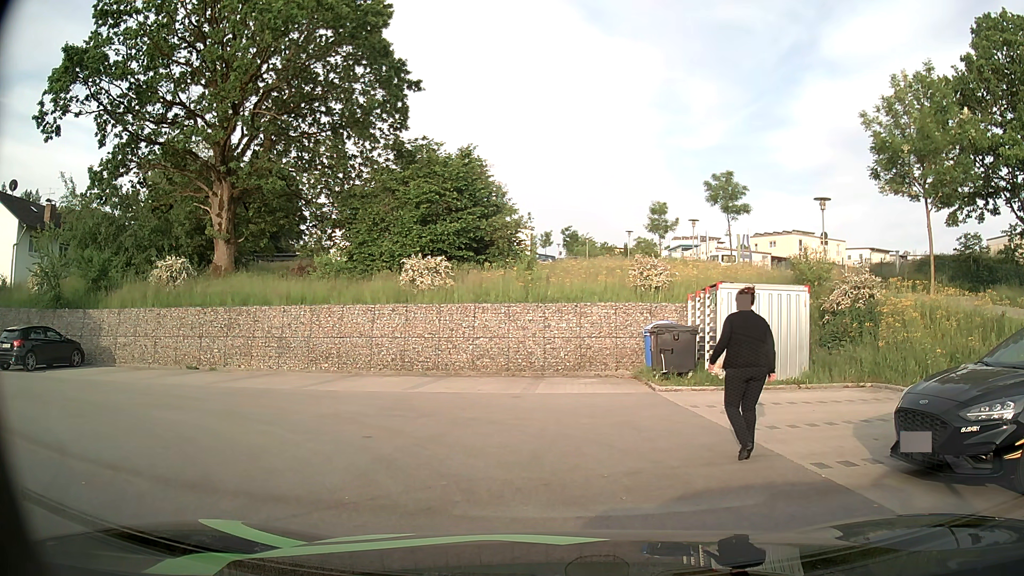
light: Day
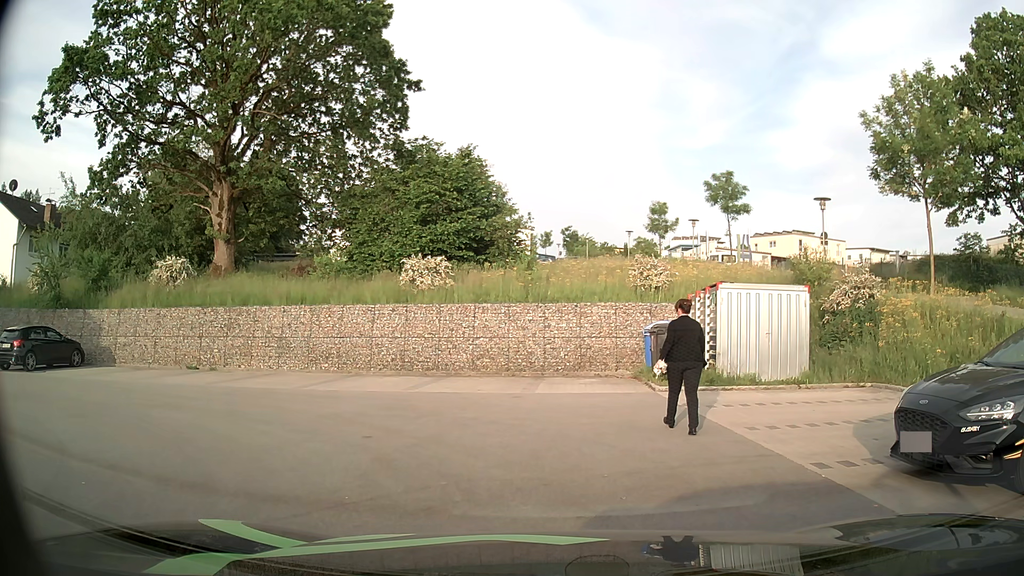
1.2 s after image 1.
(0.0, 0.0) m; 0°
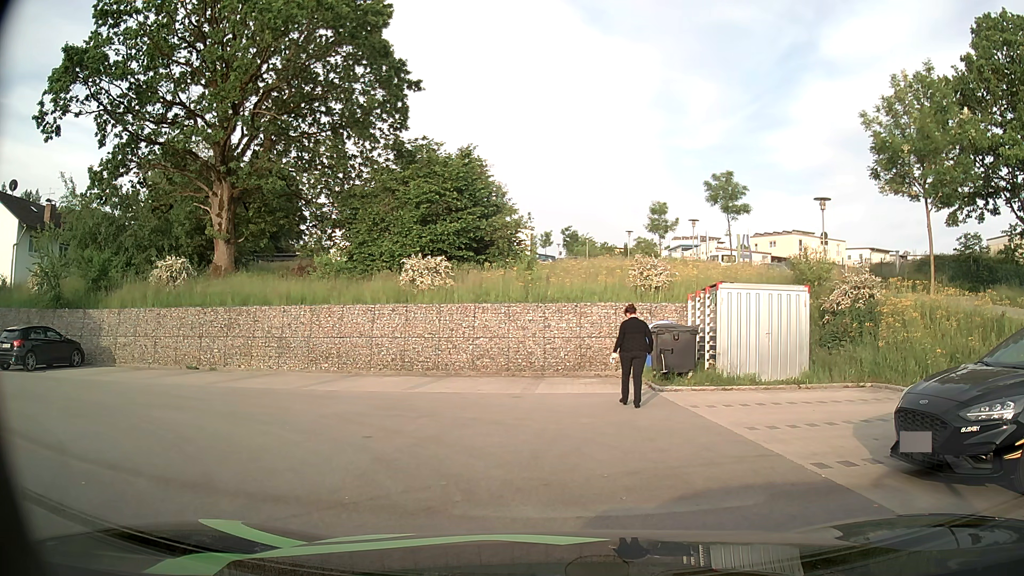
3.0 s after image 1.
(0.0, 0.0) m; 0°
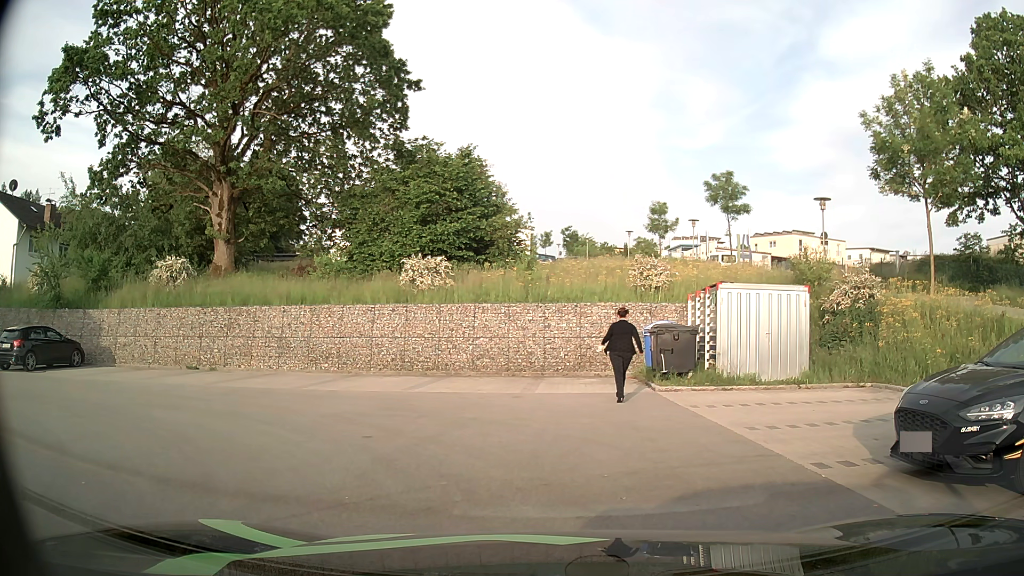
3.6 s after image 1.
(0.0, 0.0) m; 0°
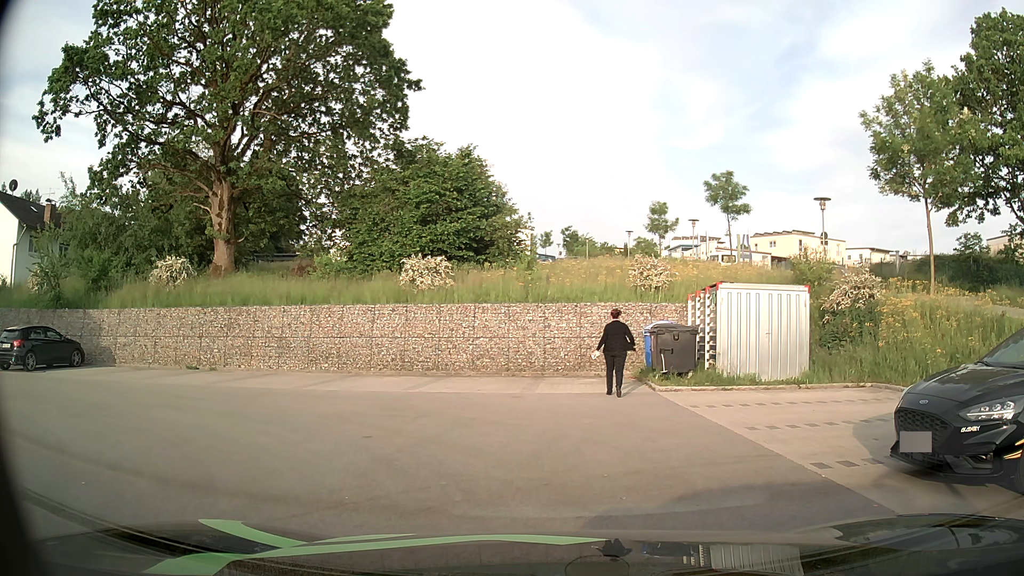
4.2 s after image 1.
(0.0, 0.0) m; 0°
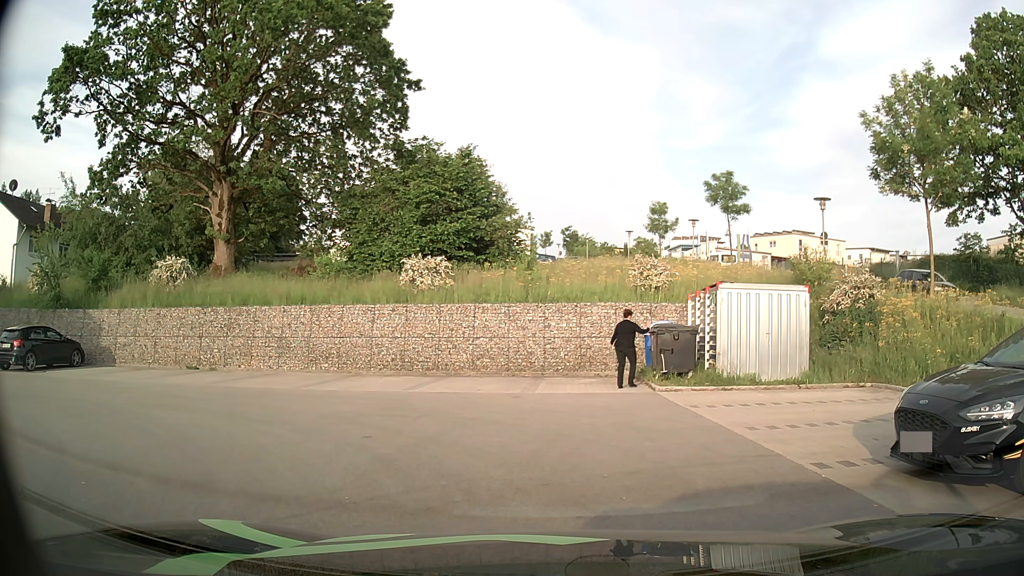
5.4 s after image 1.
(0.0, 0.0) m; 0°
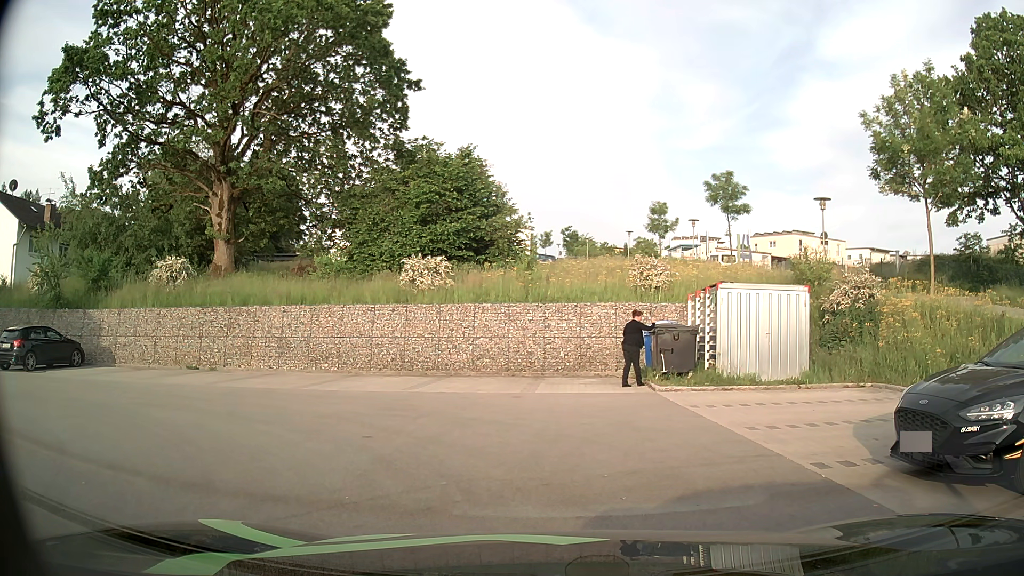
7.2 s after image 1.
(0.0, 0.0) m; 0°
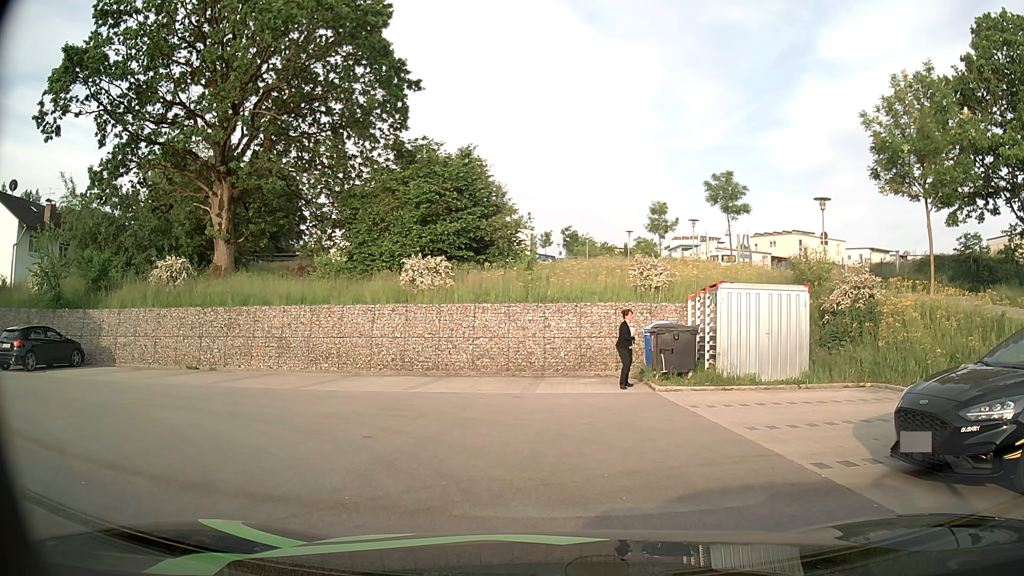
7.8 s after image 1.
(0.0, 0.0) m; 0°
